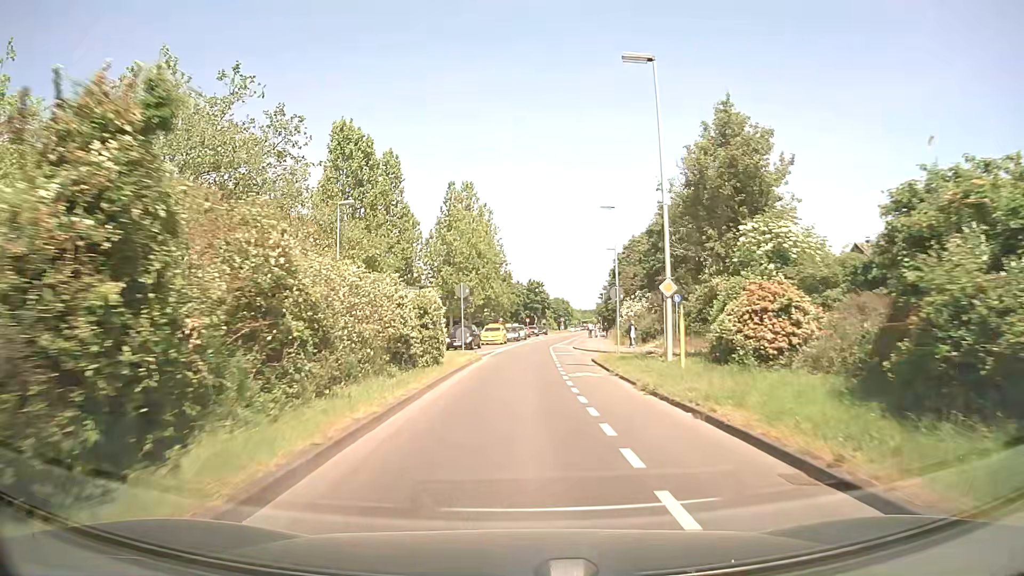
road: secondary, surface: asphalt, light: Day
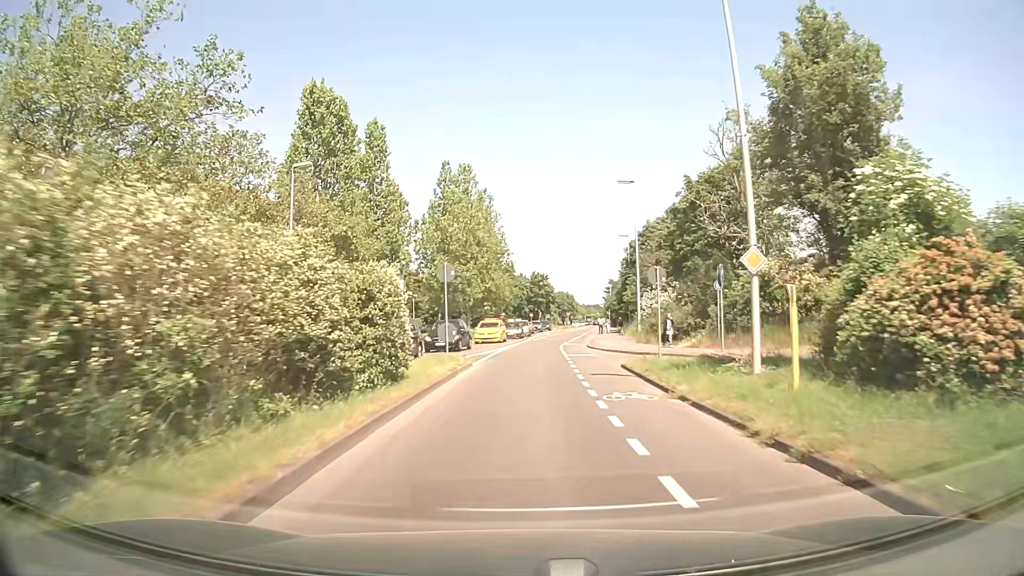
(0.0, +7.5) m; 0°
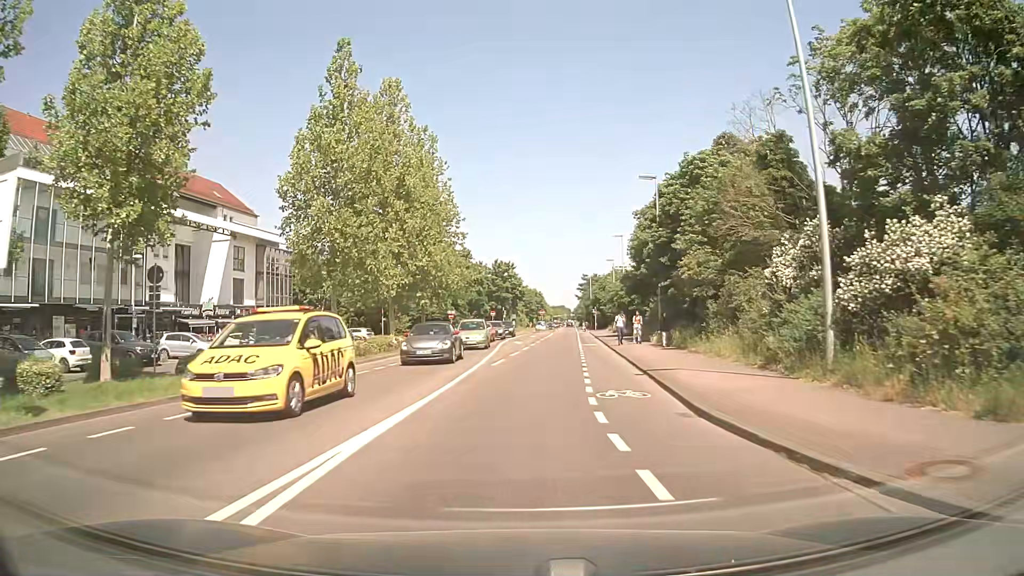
(+0.8, +29.7) m; +3°
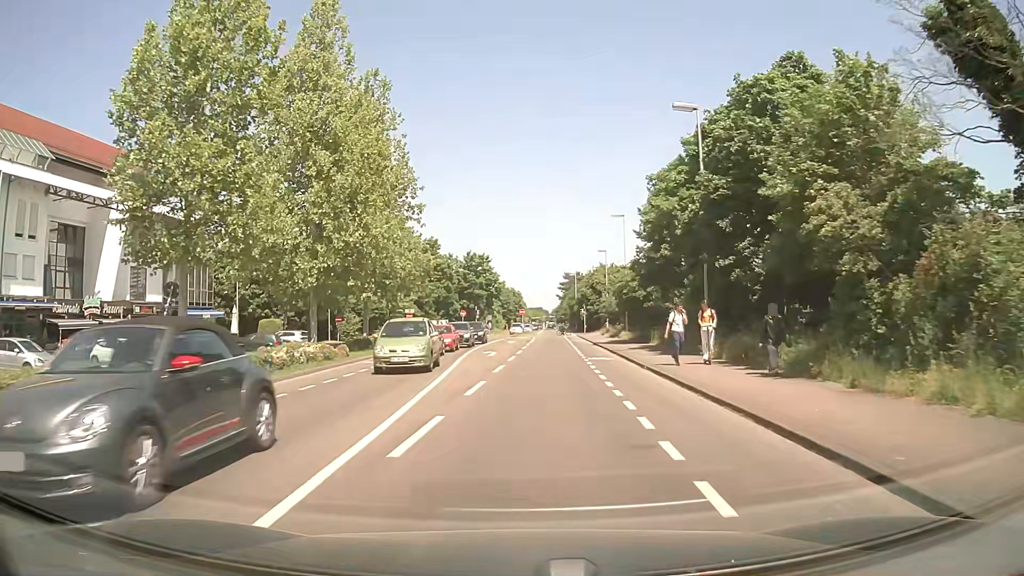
(+0.2, +14.6) m; +1°
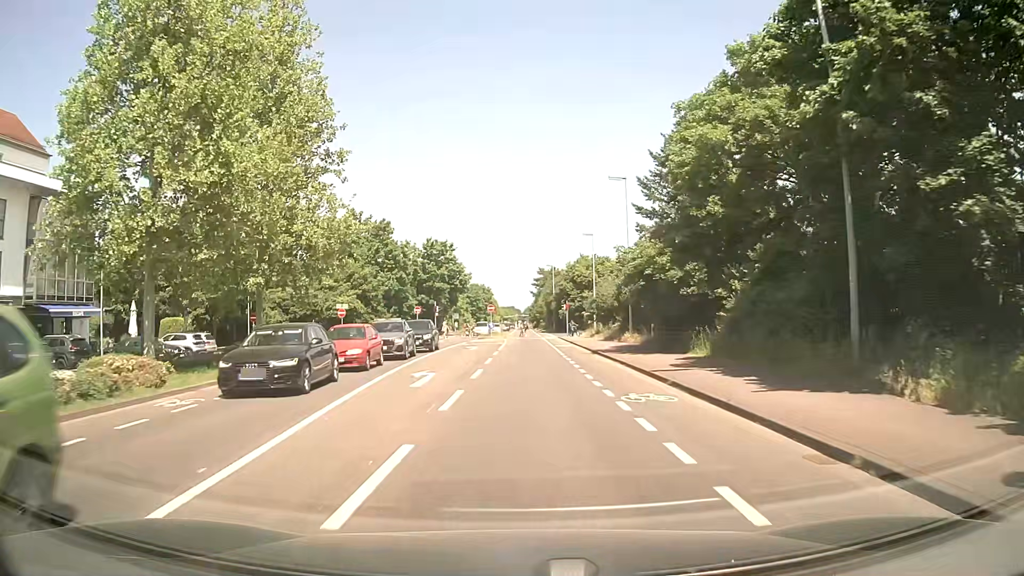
(+0.4, +14.4) m; +3°
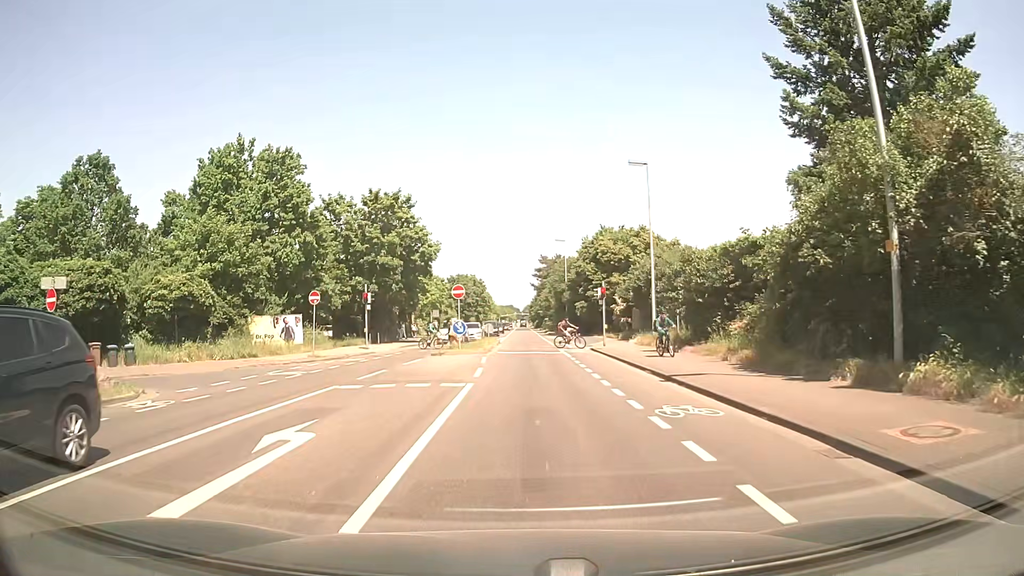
(+0.2, +29.7) m; +1°
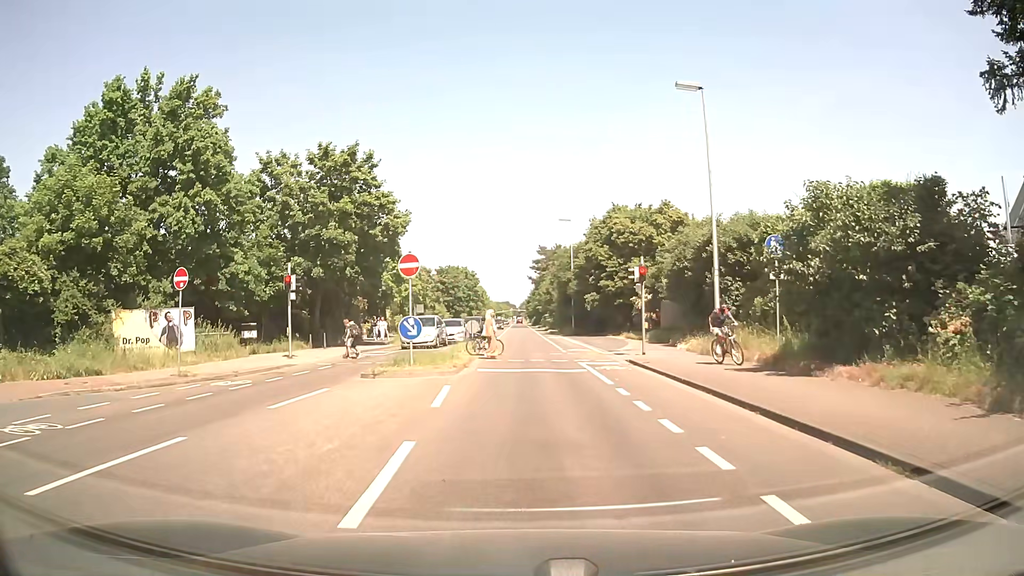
(-0.1, +12.3) m; 0°
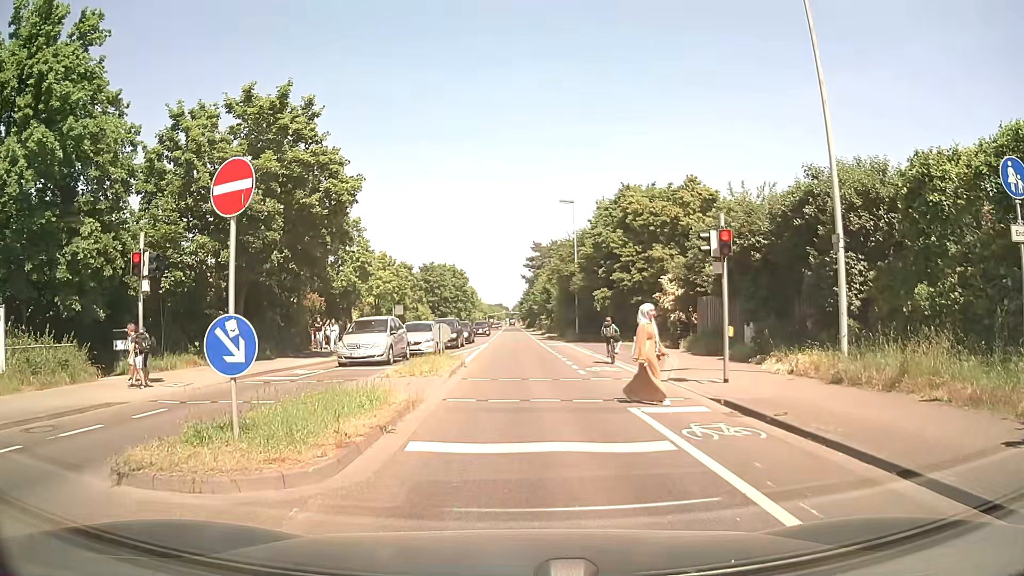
(+0.1, +10.2) m; 0°
(0, +10) (0, +20) (0, +30) (0, +40) (0, +50) (0, +60) (0, +70) (0, +80) (0, +90) (0, +100) m
